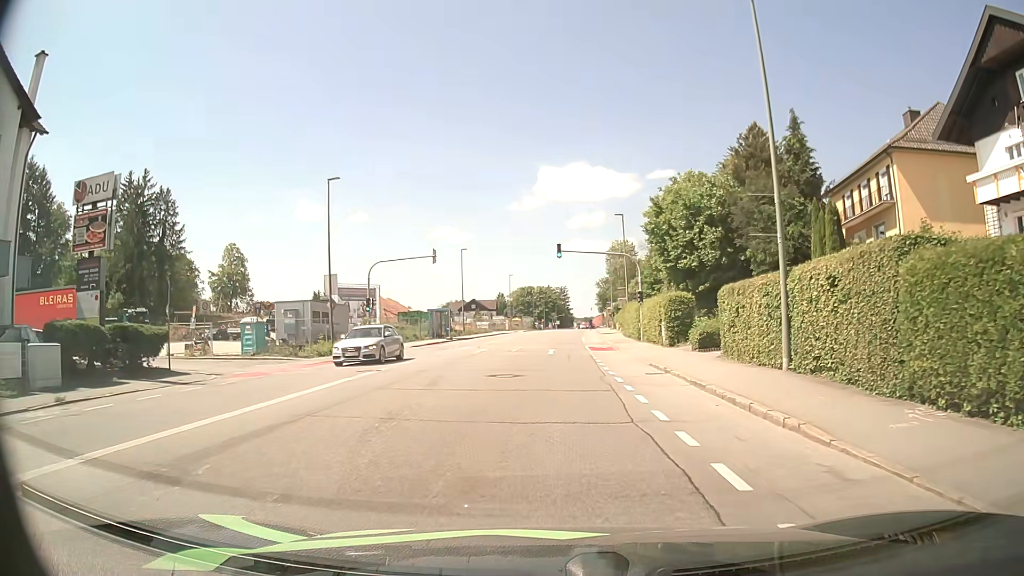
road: tertiary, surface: asphalt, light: Day
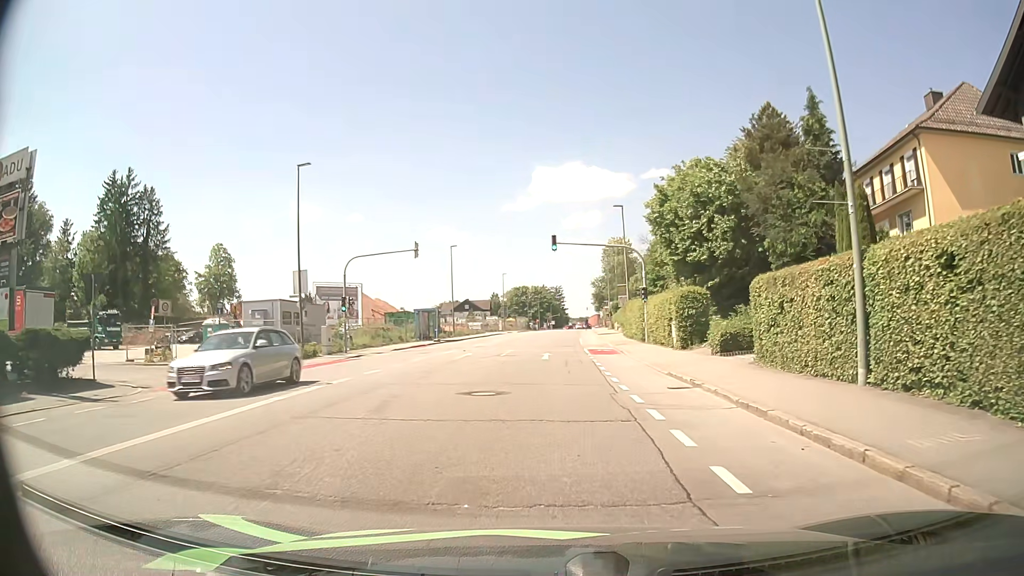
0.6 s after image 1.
(0.0, +4.2) m; +1°
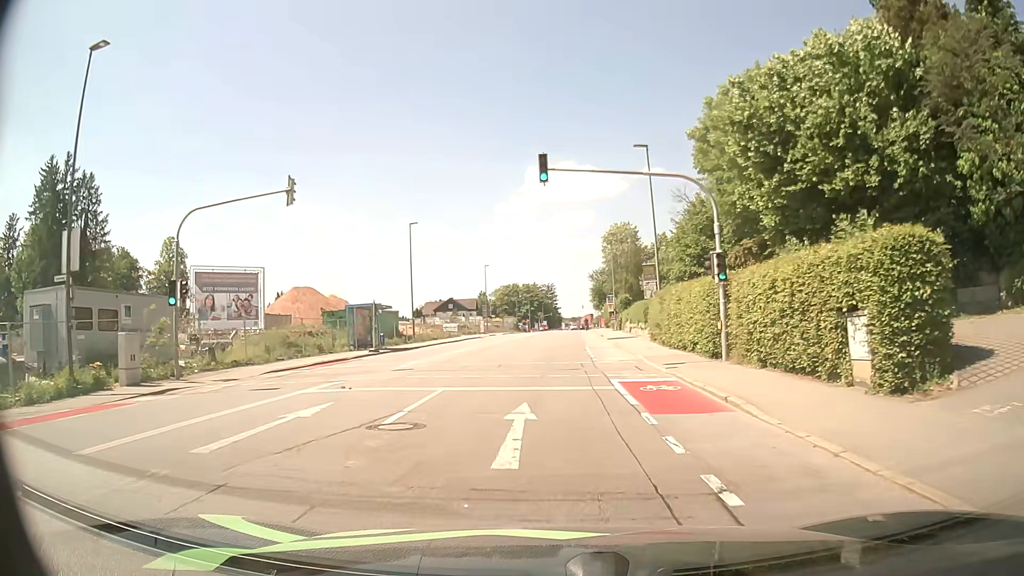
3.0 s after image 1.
(+0.1, +18.7) m; 0°
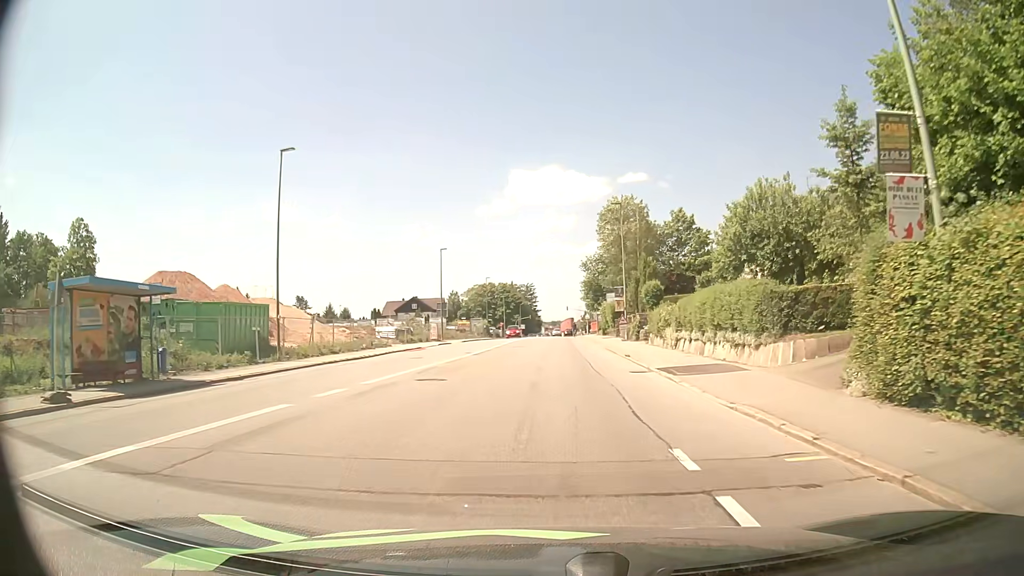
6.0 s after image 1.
(+0.4, +26.6) m; +2°
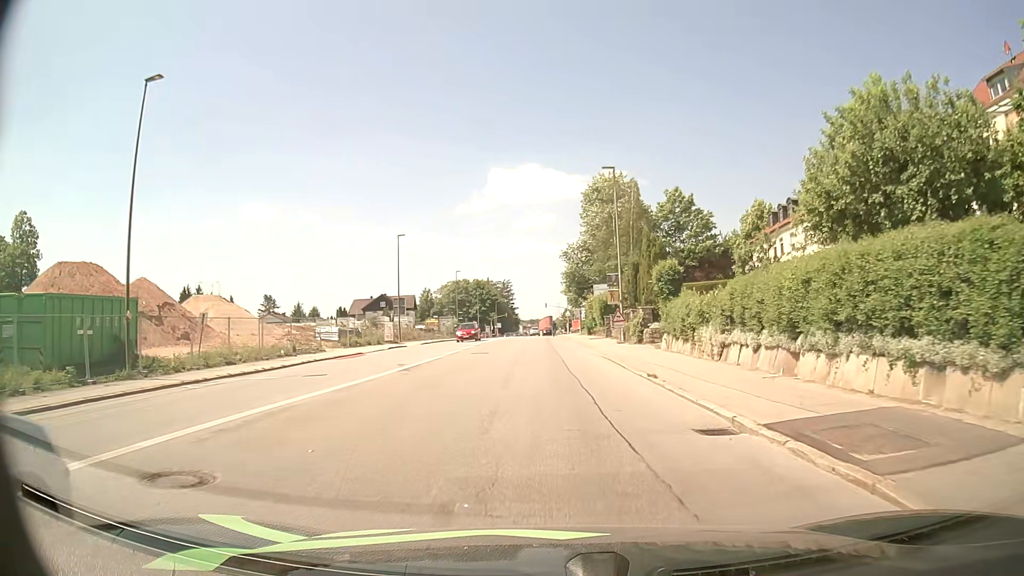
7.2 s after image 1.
(+0.2, +11.3) m; +2°
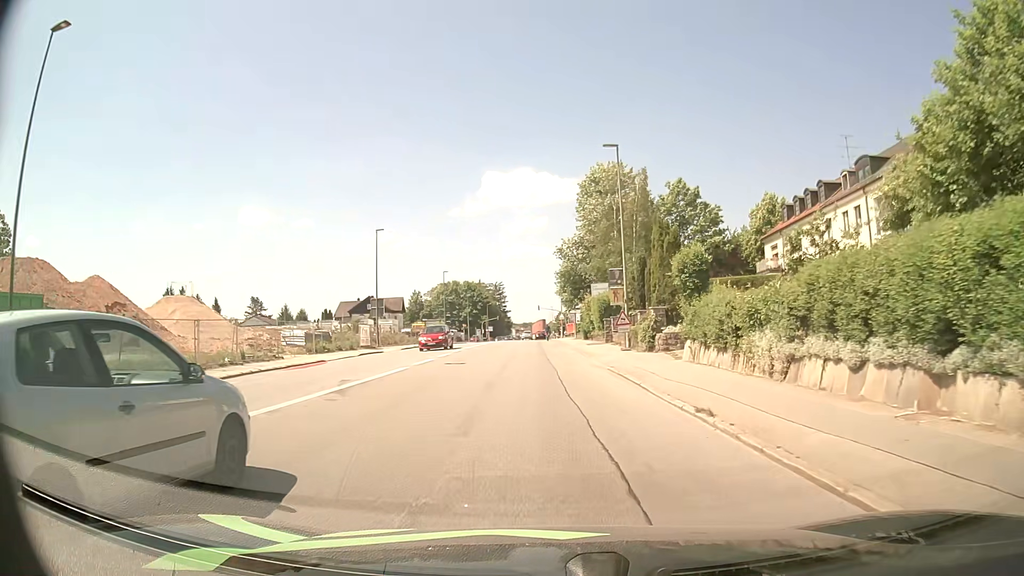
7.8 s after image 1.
(0.0, +5.9) m; +1°
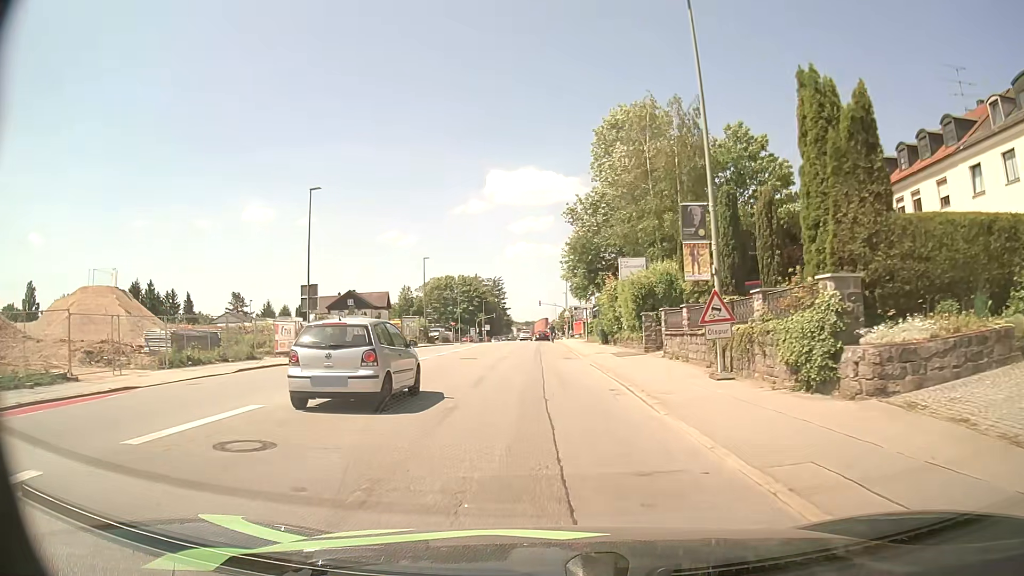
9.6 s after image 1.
(-0.1, +17.8) m; 0°
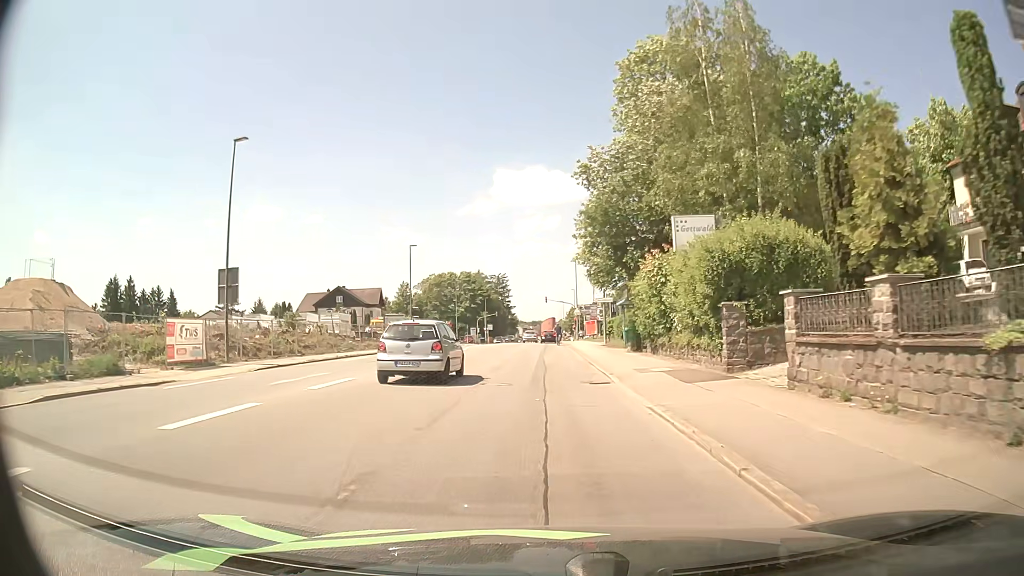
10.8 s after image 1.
(-0.2, +12.1) m; -2°
(0, +10) (0, +20) (0, +30) (0, +40) (0, +50) (0, +60) (0, +70) (+1, +80) (+1, +90) (+1, +100) m
